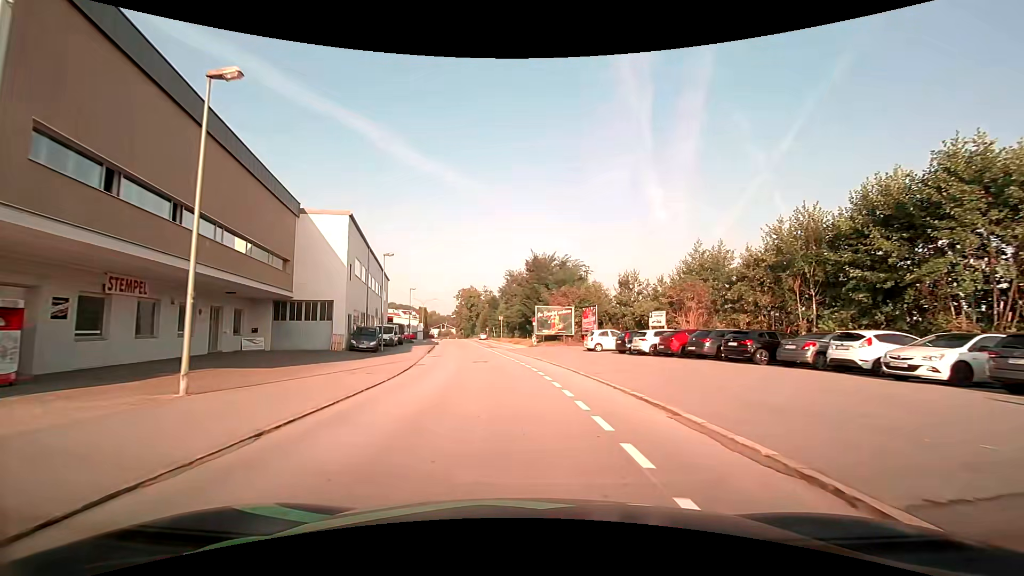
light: Day
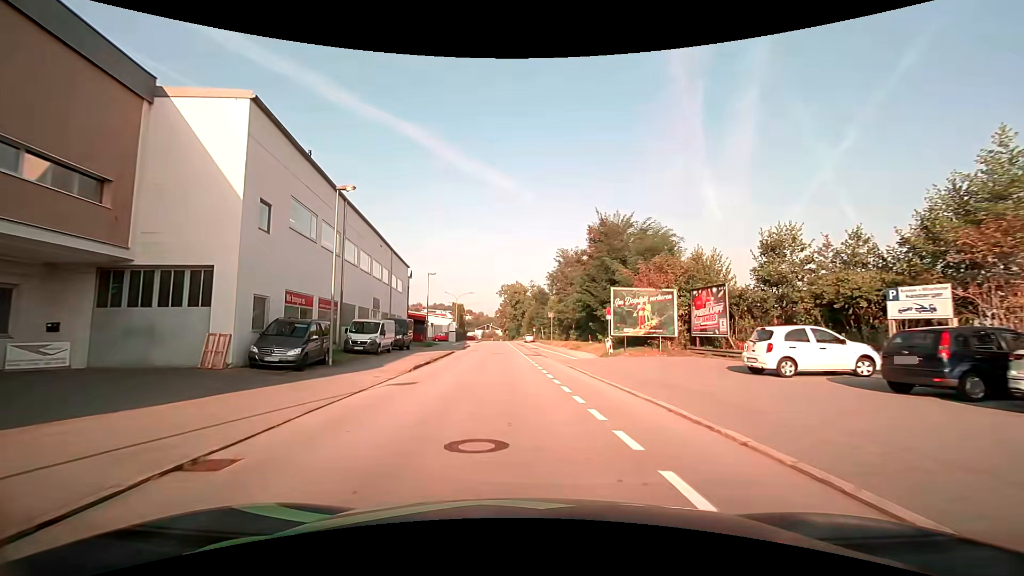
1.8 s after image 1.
(-1.1, +19.2) m; -6°
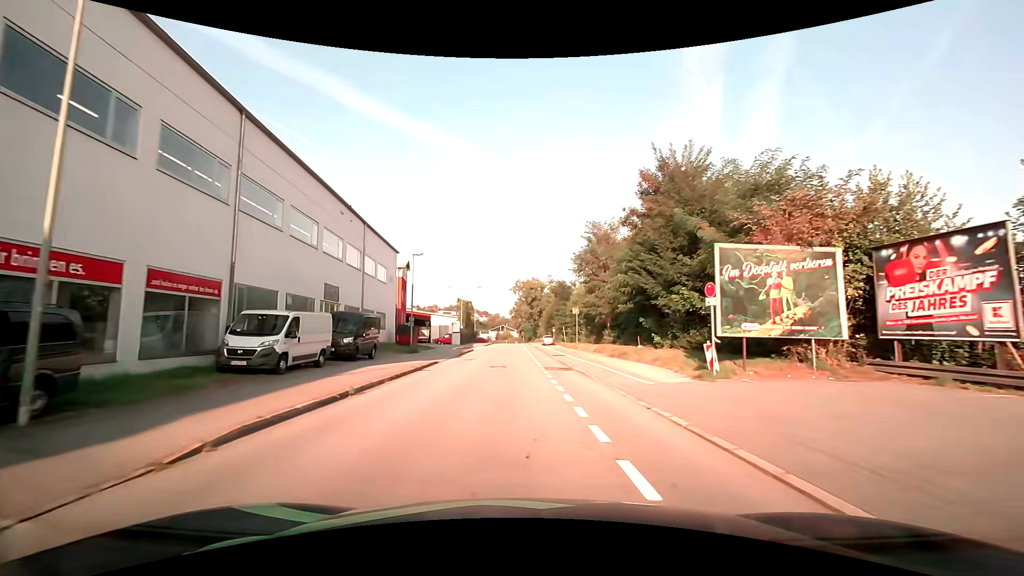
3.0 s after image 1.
(-0.2, +13.7) m; -2°
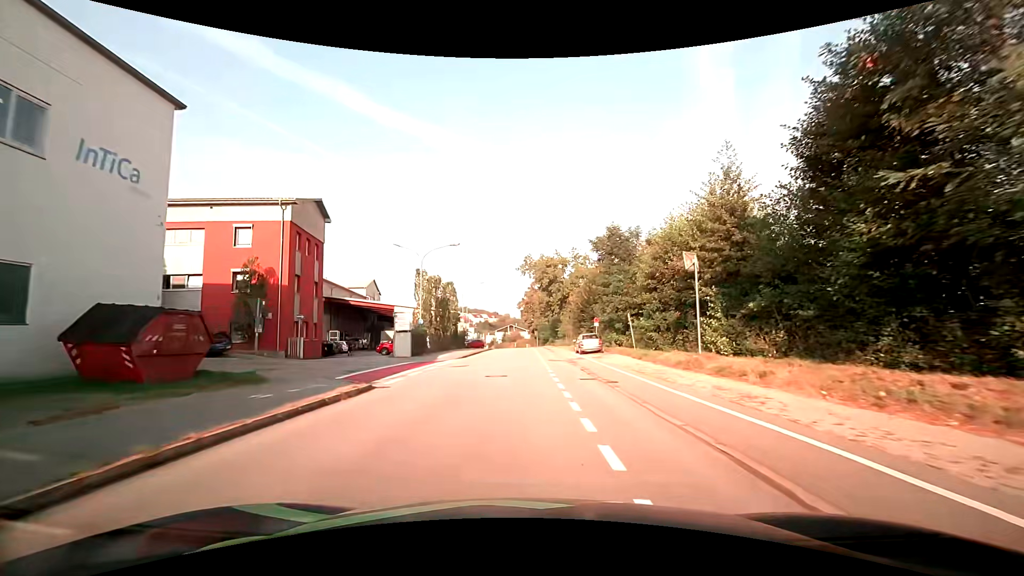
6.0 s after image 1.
(-0.5, +35.5) m; -1°
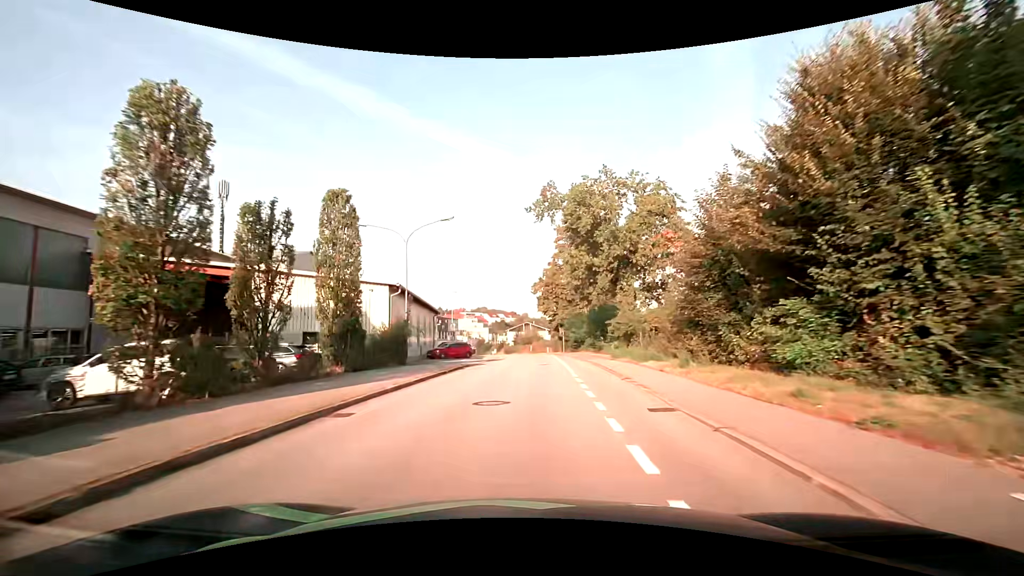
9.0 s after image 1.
(-0.1, +36.2) m; -2°
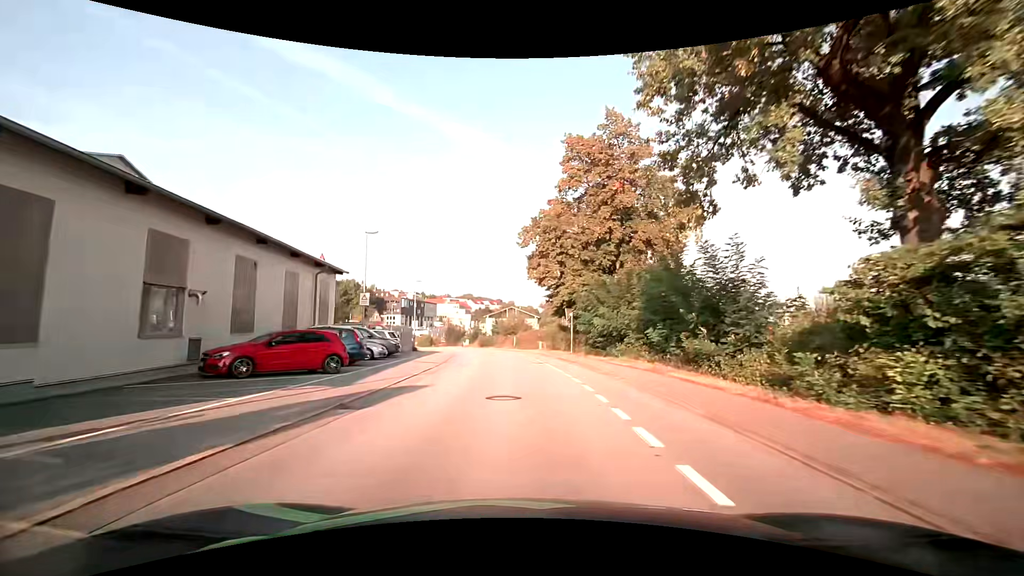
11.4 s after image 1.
(+0.1, +29.1) m; +1°
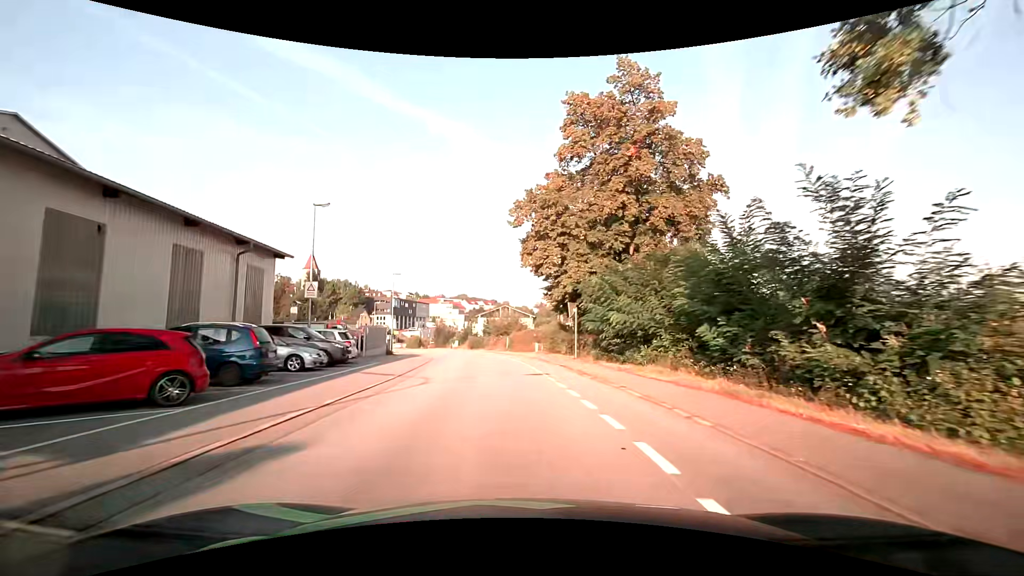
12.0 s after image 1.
(0.0, +7.0) m; 0°
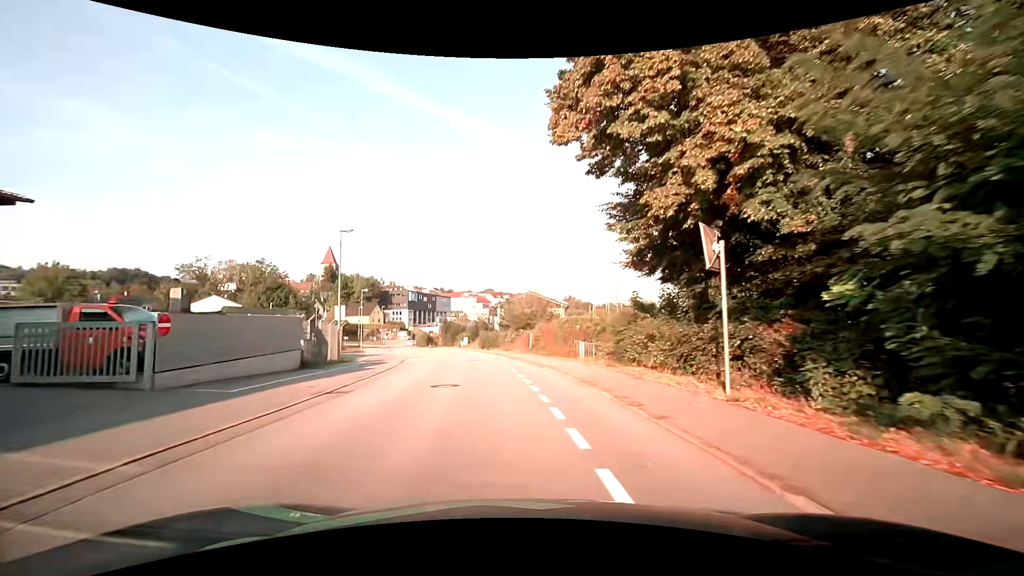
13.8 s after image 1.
(-0.2, +19.4) m; -3°
(0, +10) (-1, +20) (-2, +30) (-4, +40) (-7, +49) (-10, +59) (-13, +68) (-16, +78) (-20, +87) (-23, +97) m
